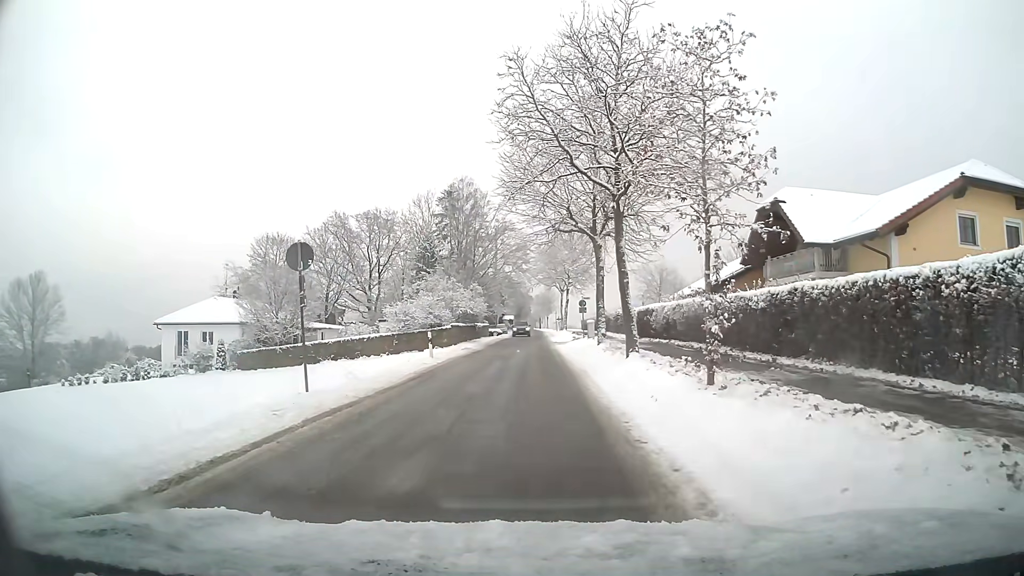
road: residential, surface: asphalt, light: Day
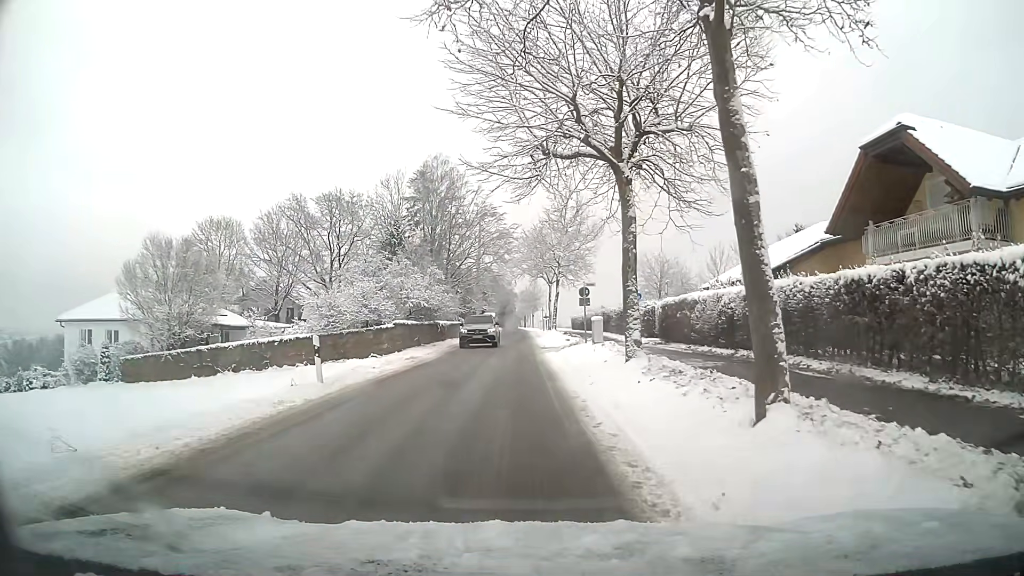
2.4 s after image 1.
(+0.2, +12.3) m; +1°
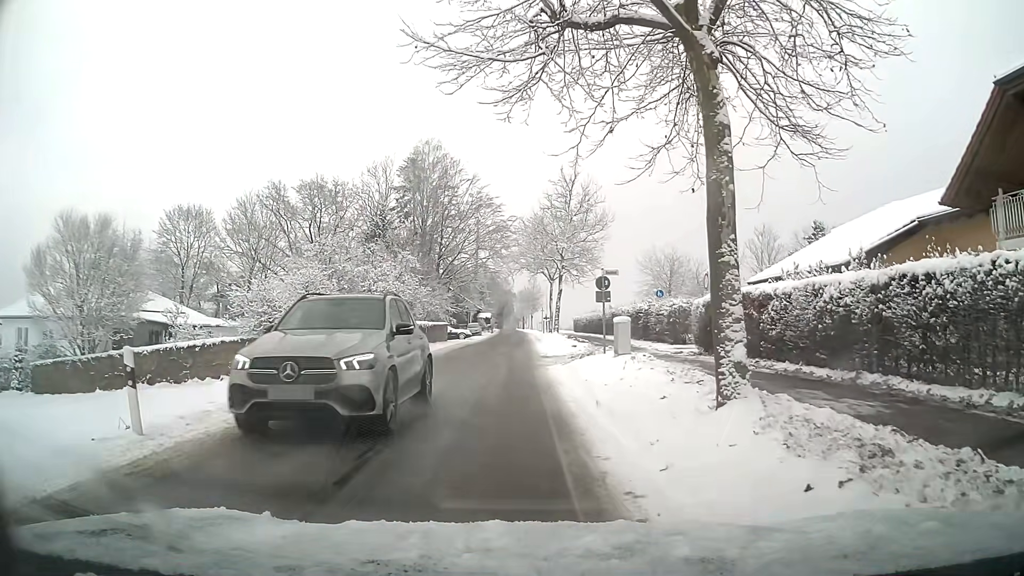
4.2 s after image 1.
(0.0, +7.0) m; 0°
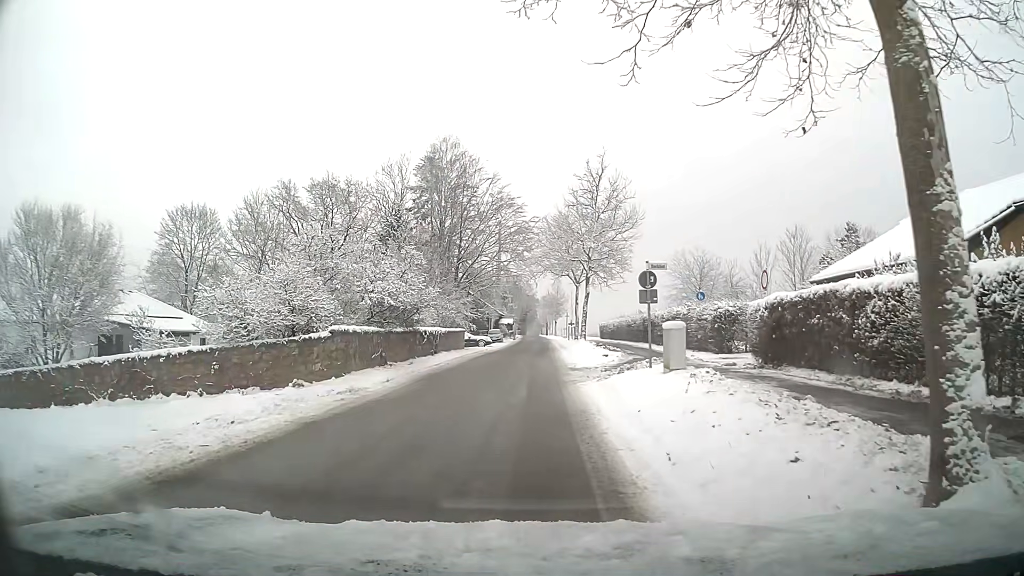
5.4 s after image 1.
(-0.1, +4.0) m; -3°
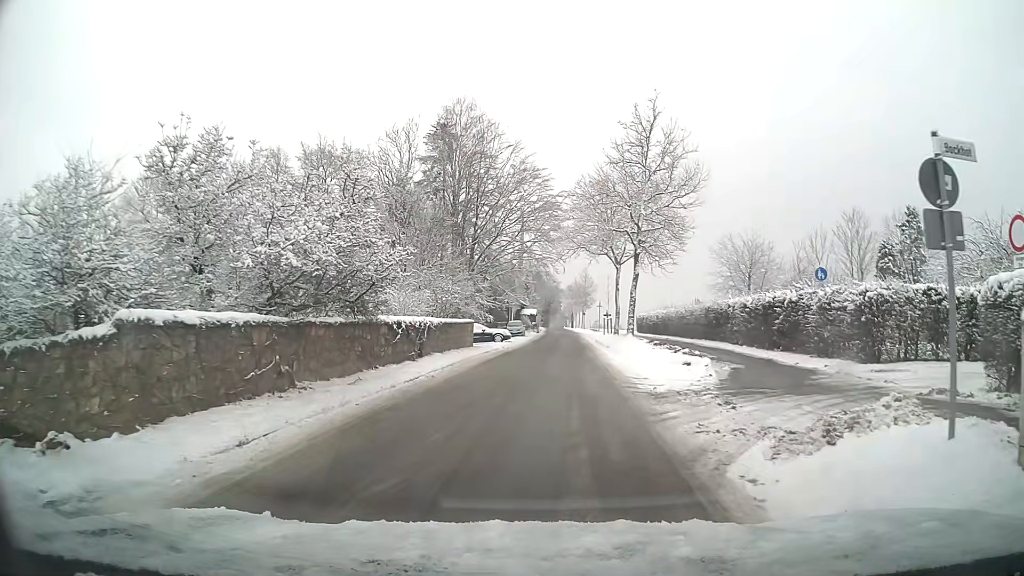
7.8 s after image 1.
(-0.2, +11.0) m; -1°
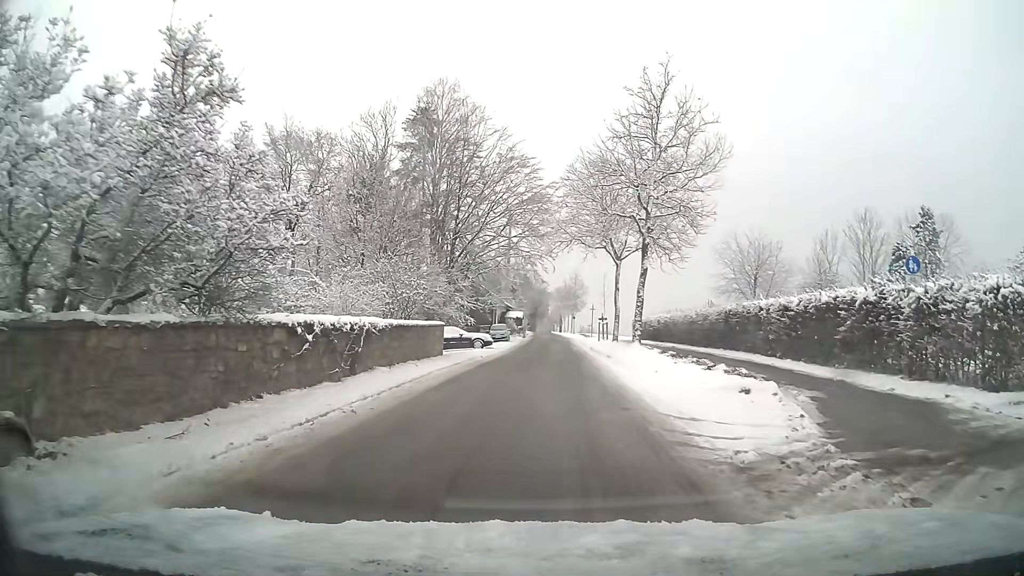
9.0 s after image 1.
(+0.1, +6.1) m; +1°
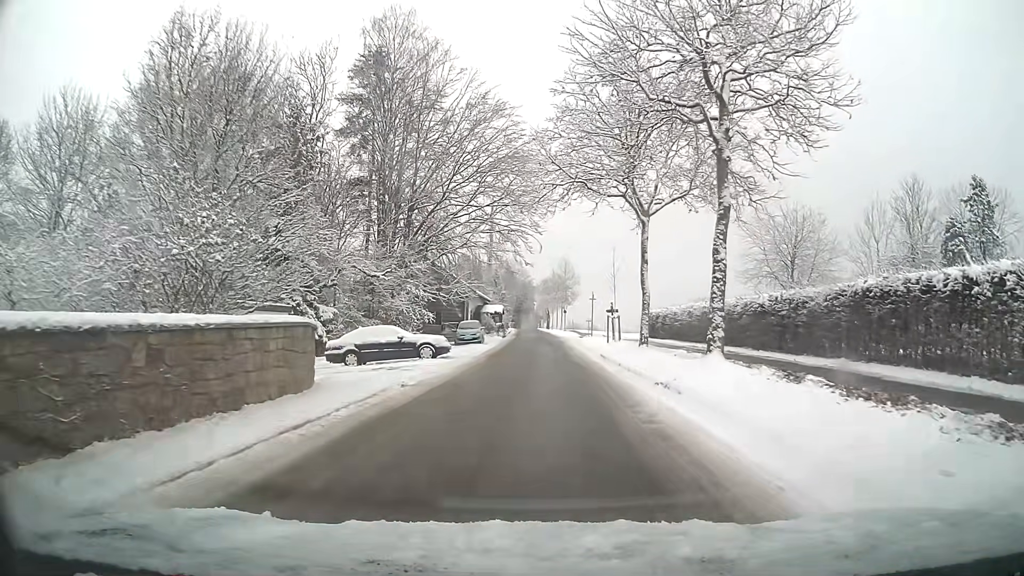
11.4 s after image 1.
(+0.2, +14.0) m; +1°
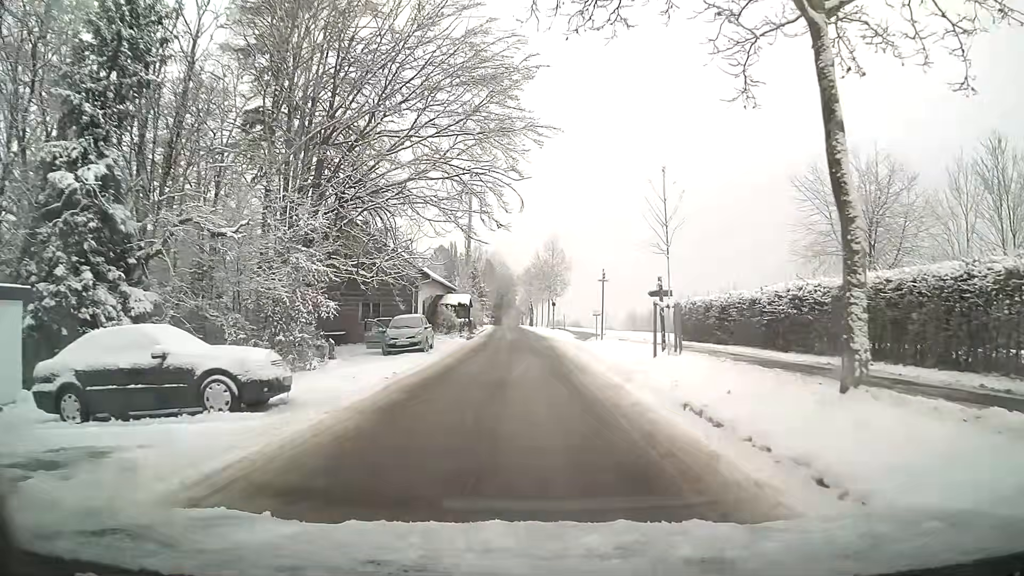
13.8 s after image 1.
(+0.2, +16.1) m; +1°
(0, +10) (0, +20) (0, +30) (0, +40) (-1, +50) (-1, +60) (-1, +70) (-2, +80) (-2, +90) (-3, +100) m
